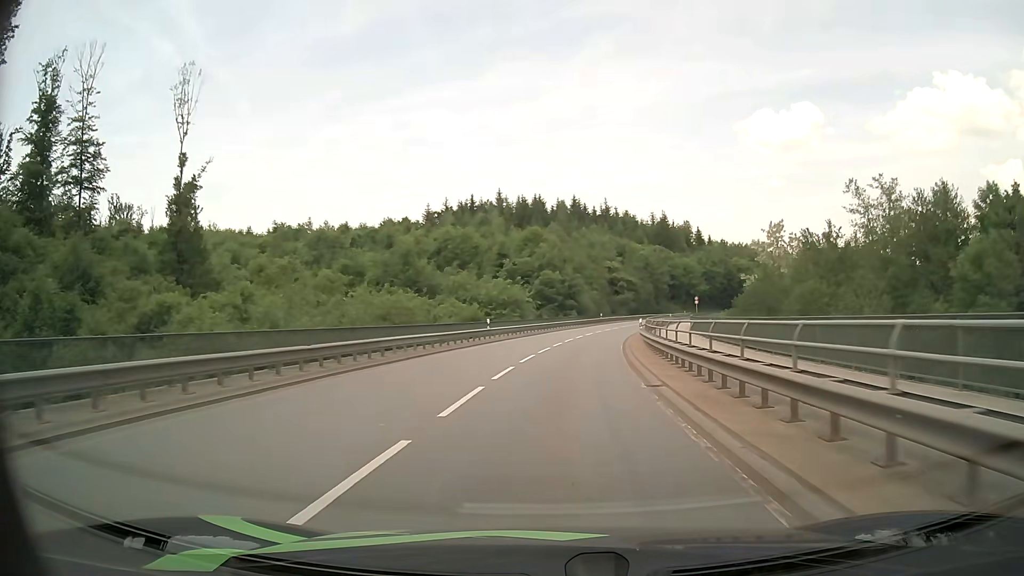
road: secondary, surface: asphalt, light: Day
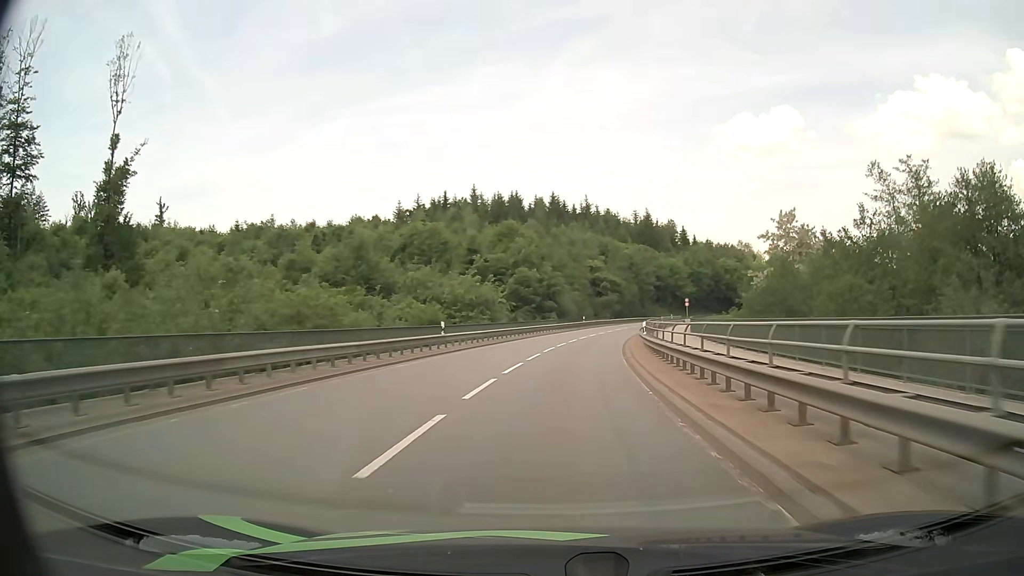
(+0.2, +9.7) m; +2°
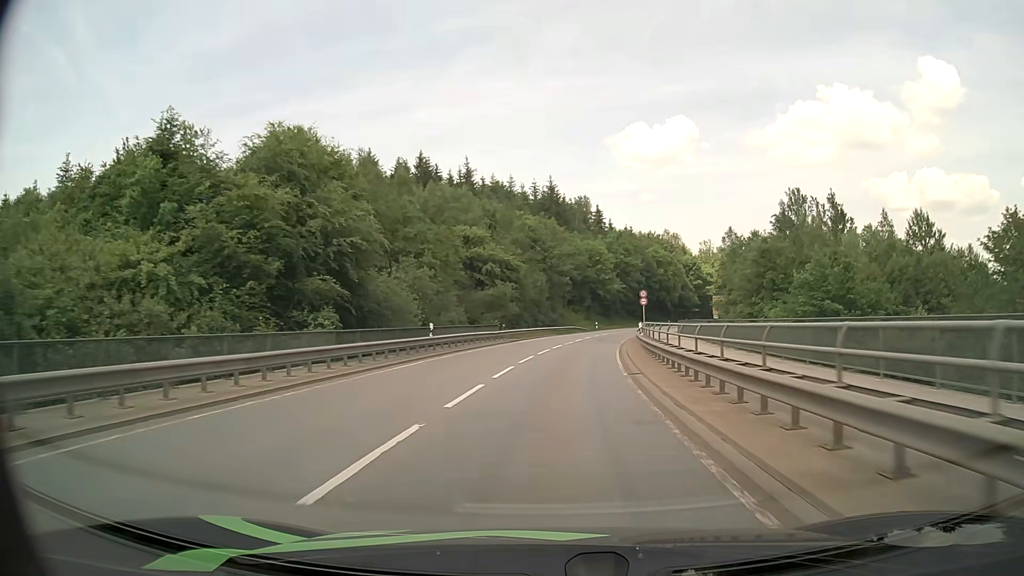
(+3.9, +48.5) m; +9°
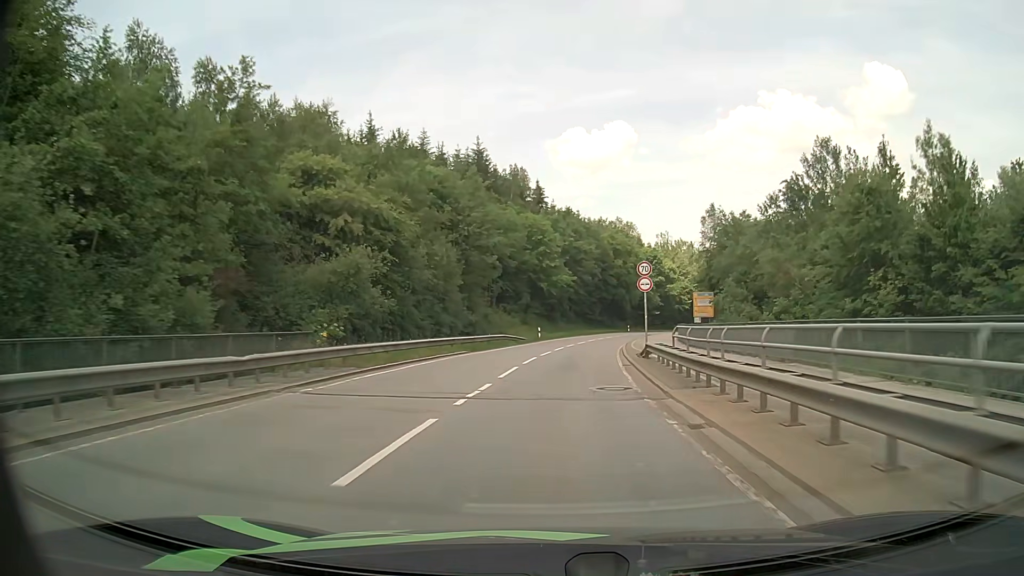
(+1.3, +29.3) m; +5°
(0, +10) (+1, +20) (+2, +30) (+3, +40) (+4, +50) (+6, +60) (+8, +69) (+10, +79) (+13, +89) (+17, +98) m
